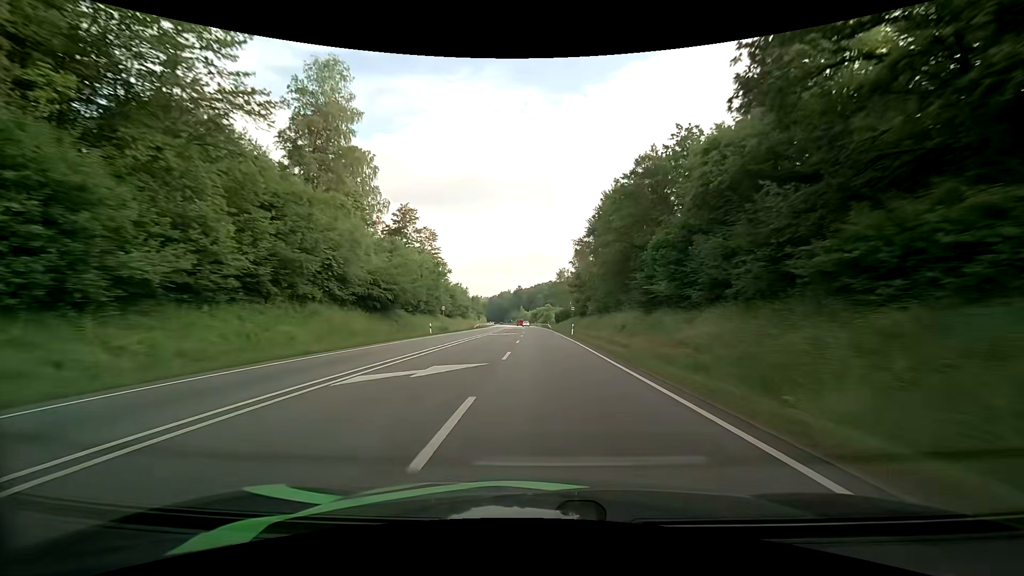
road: primary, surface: asphalt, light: Day
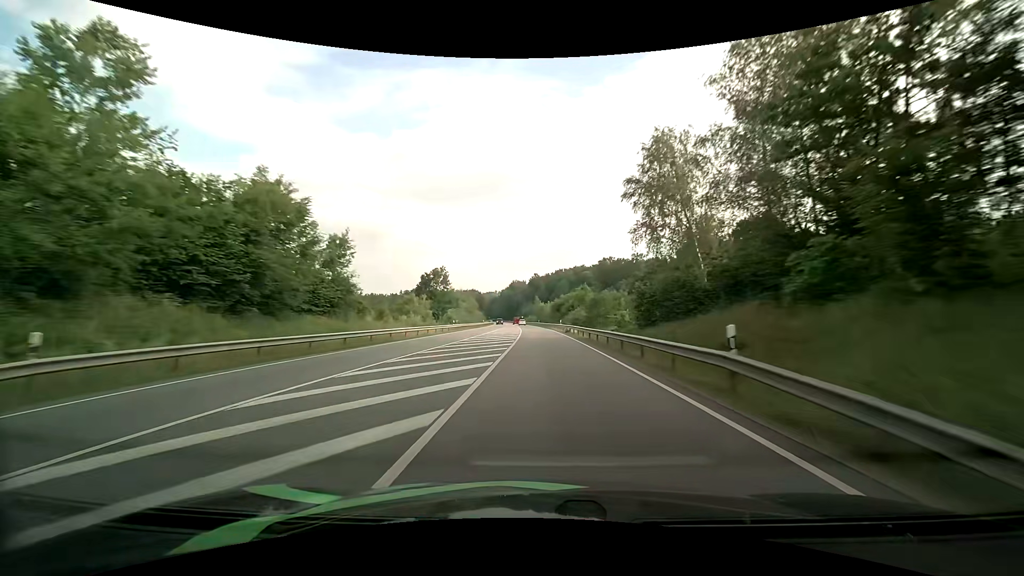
(-1.3, +86.7) m; -2°
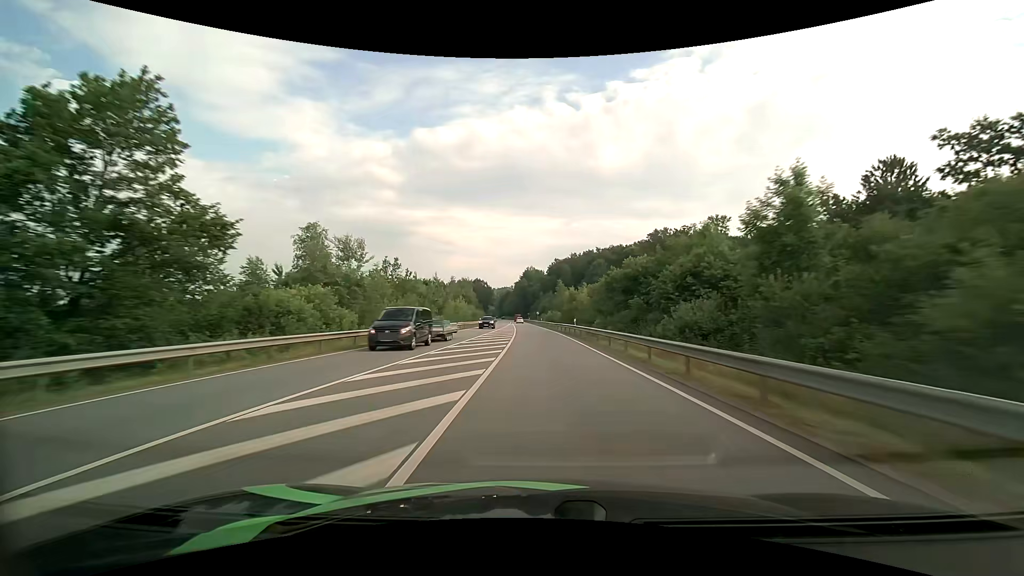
(-1.3, +69.1) m; -2°
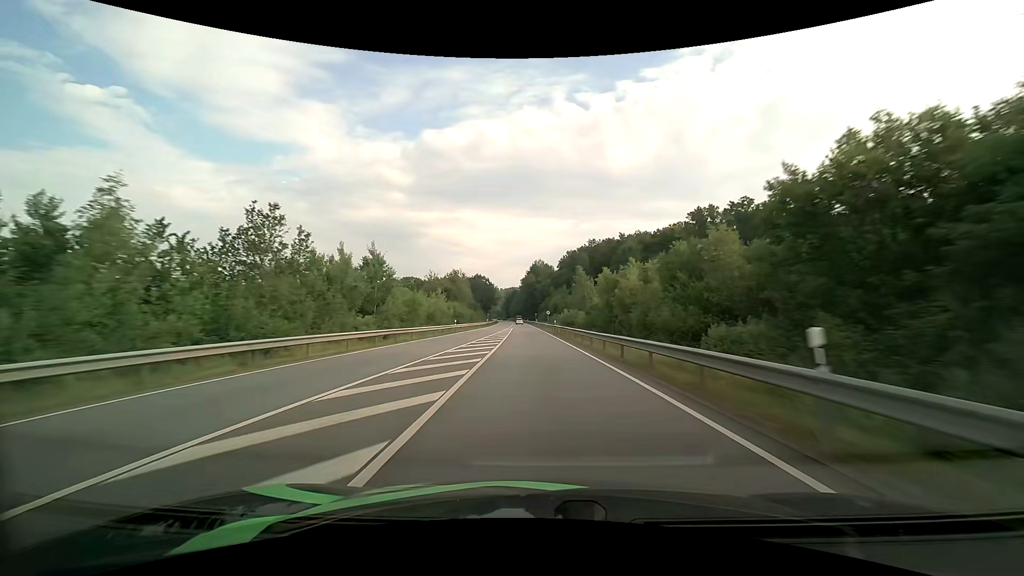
(-0.3, +34.4) m; -1°
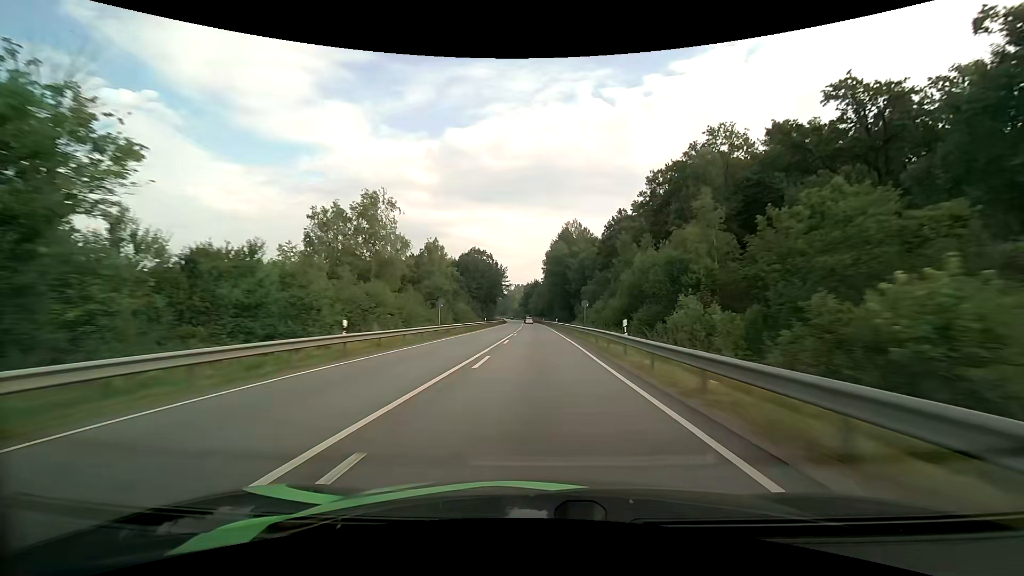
(-2.5, +85.2) m; -3°
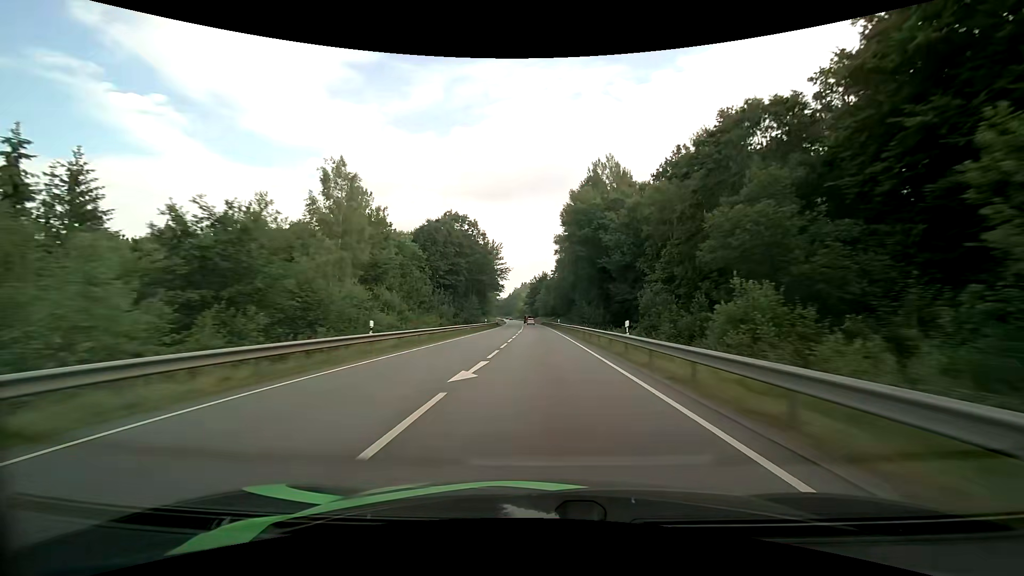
(-0.6, +50.7) m; -1°
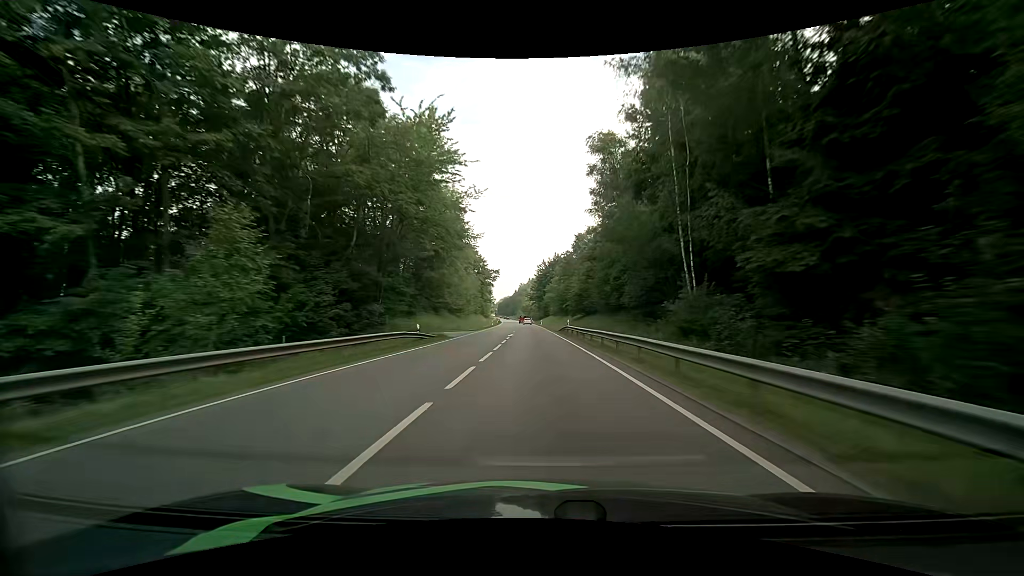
(-0.7, +67.5) m; -1°
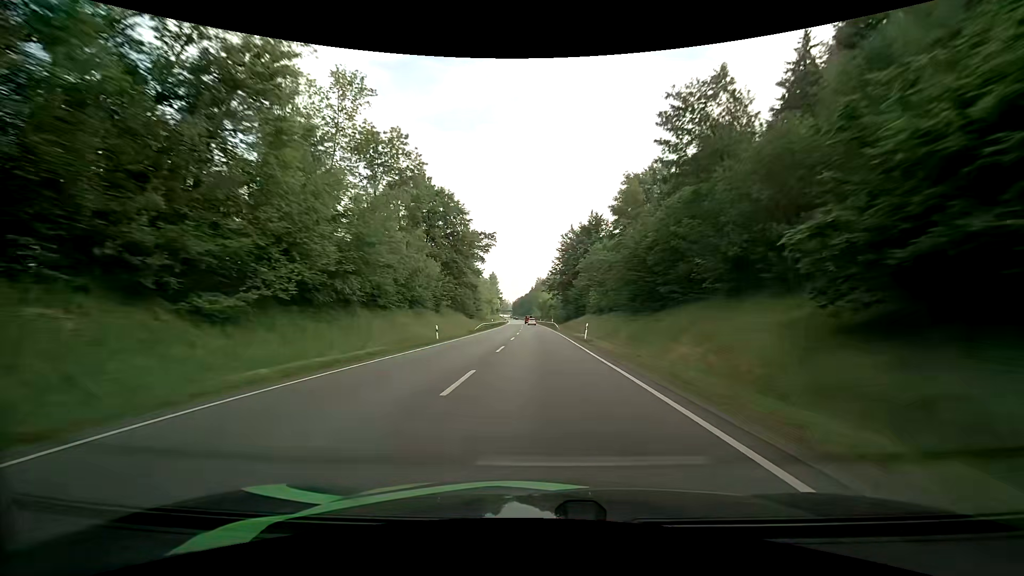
(-0.9, +67.6) m; -2°
(0, +10) (0, +20) (0, +30) (0, +40) (0, +50) (-1, +60) (-1, +70) (-1, +80) (-1, +90) (-2, +100) m
